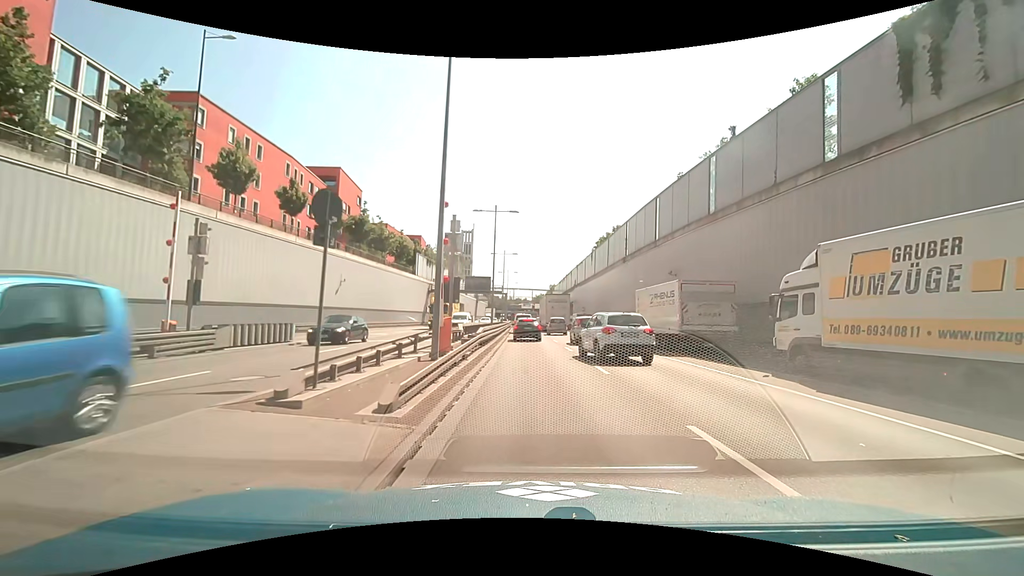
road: trunk_link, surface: asphalt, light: Day
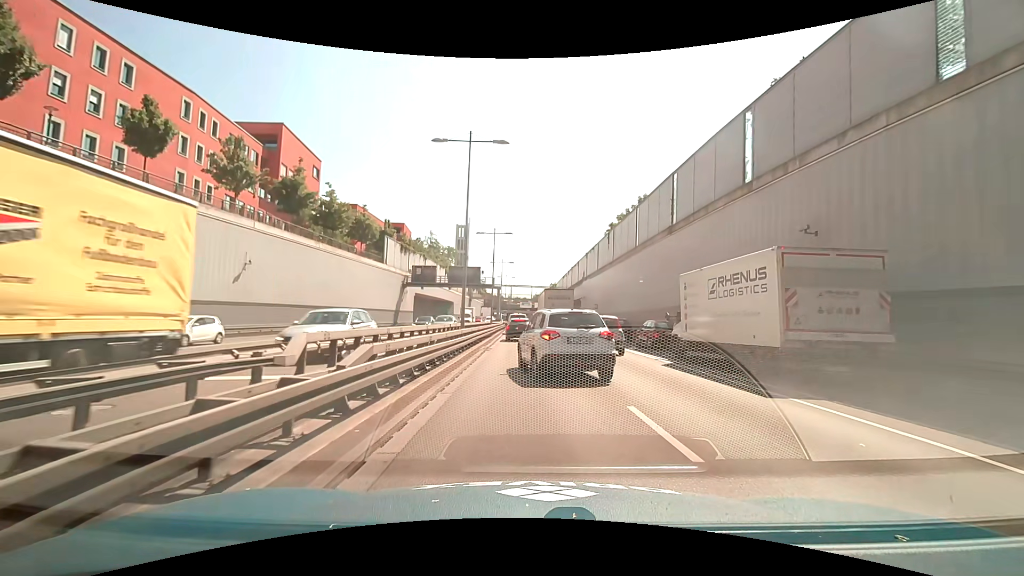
(+0.2, +16.6) m; +1°
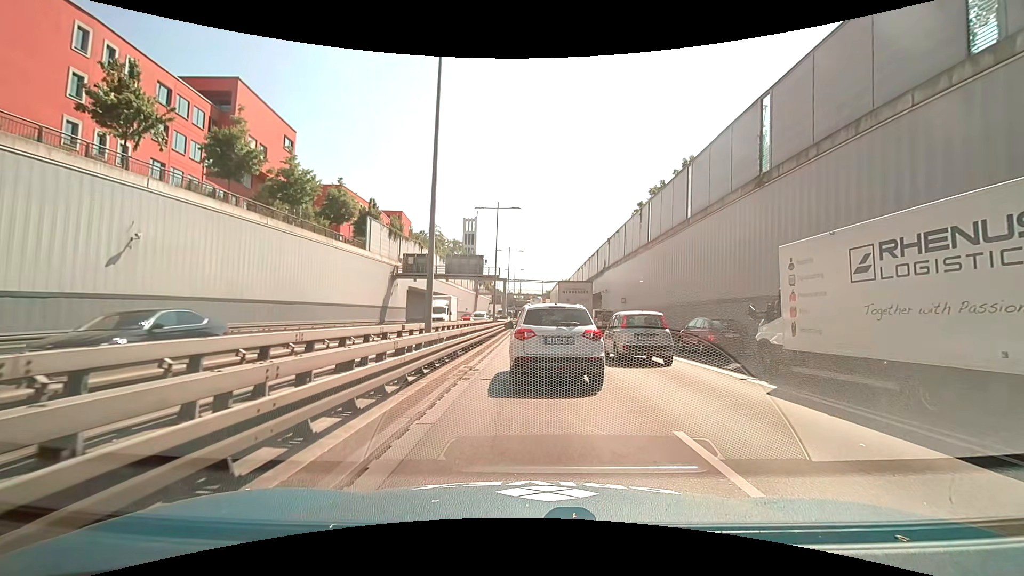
(-0.2, +10.7) m; -1°
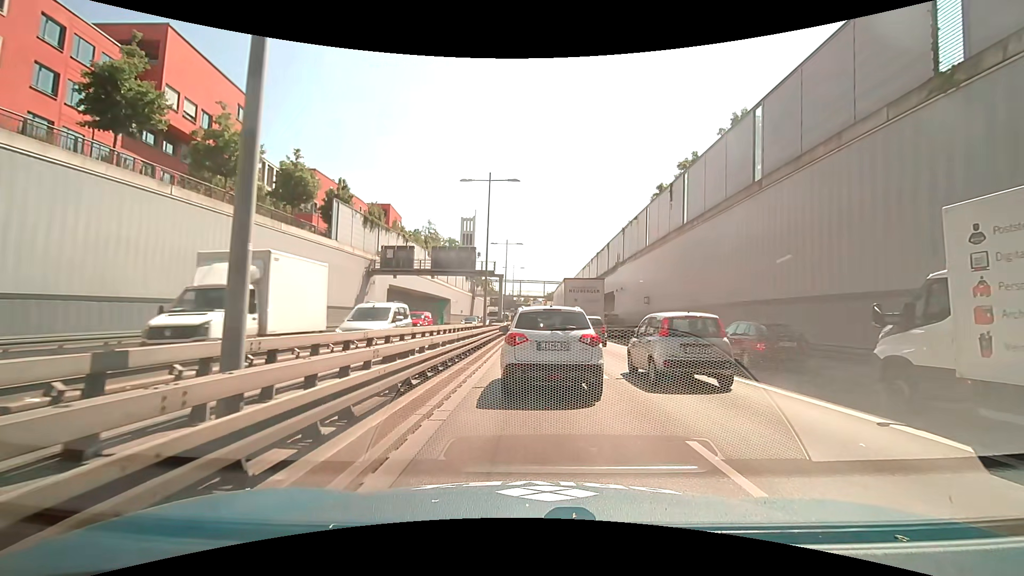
(-0.1, +9.3) m; 0°
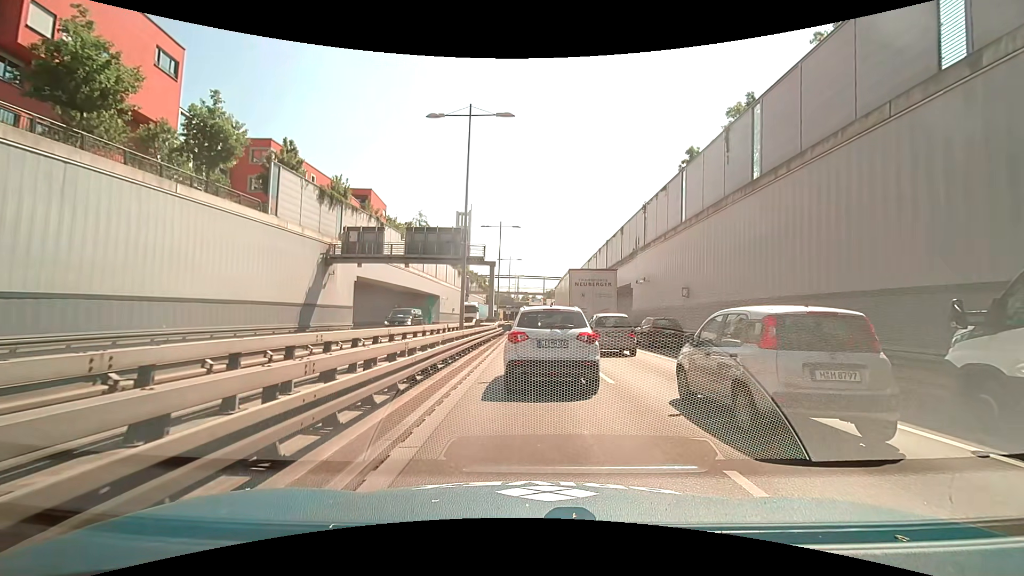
(-0.1, +10.0) m; -1°
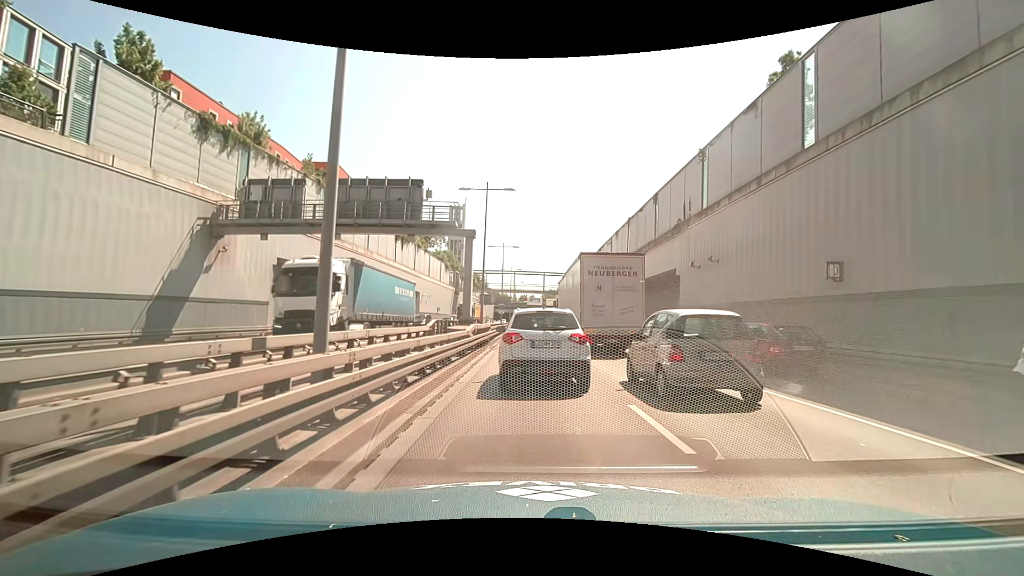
(0.0, +14.7) m; +1°
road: trunk
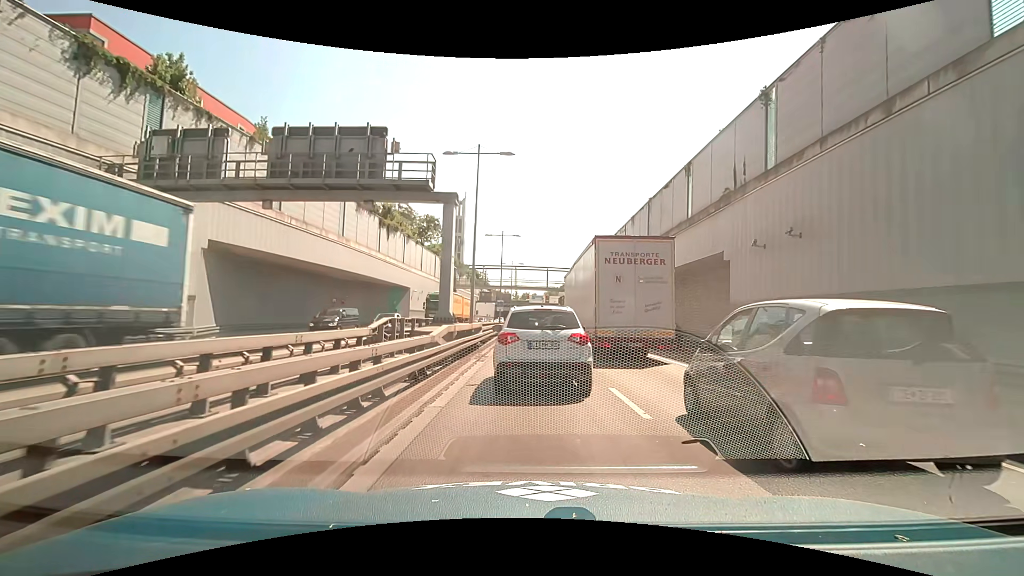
(-0.1, +7.2) m; -1°
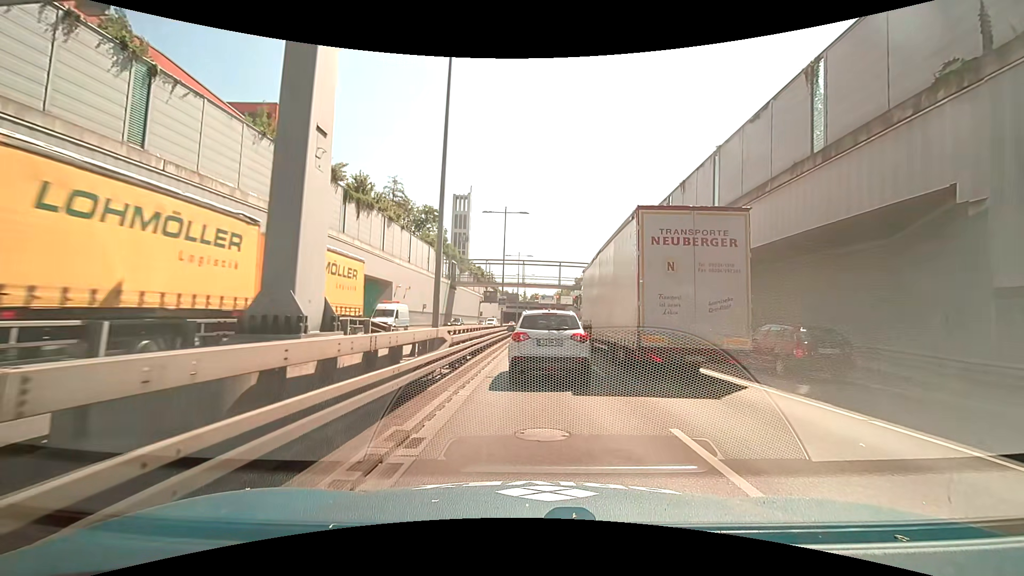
(0.0, +12.3) m; -1°
(0, +10) (0, +20) (0, +30) (0, +40) (+1, +50) (+1, +60) (+1, +70) (+1, +80) (+1, +90) (+2, +100) m
